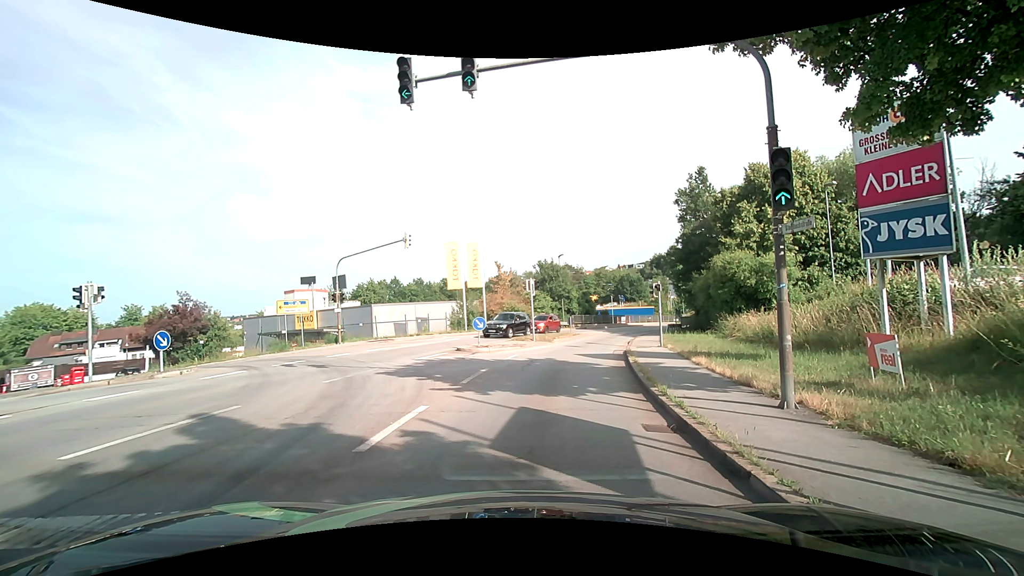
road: tertiary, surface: asphalt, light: Day
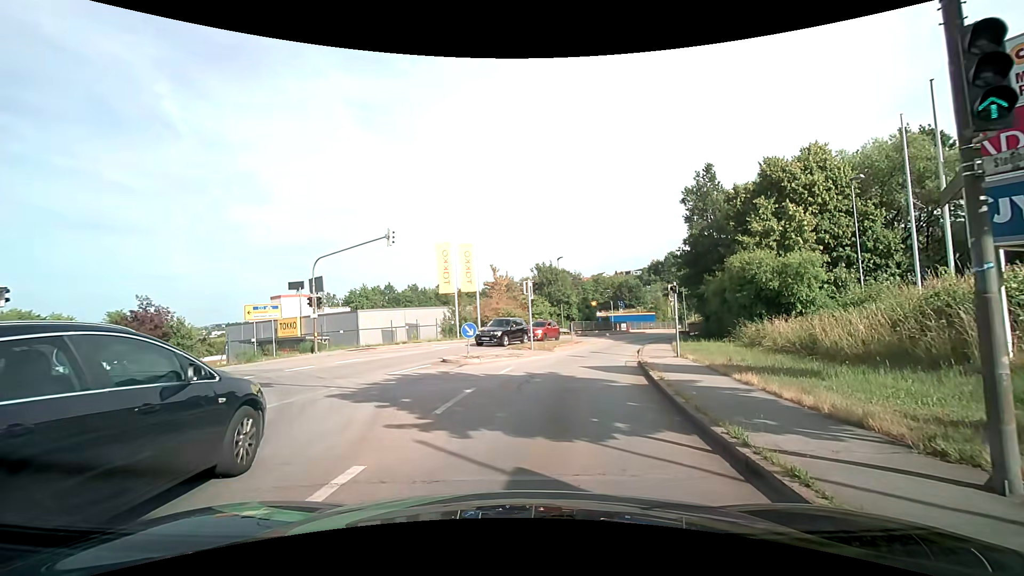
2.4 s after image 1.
(-0.1, +3.3) m; 0°
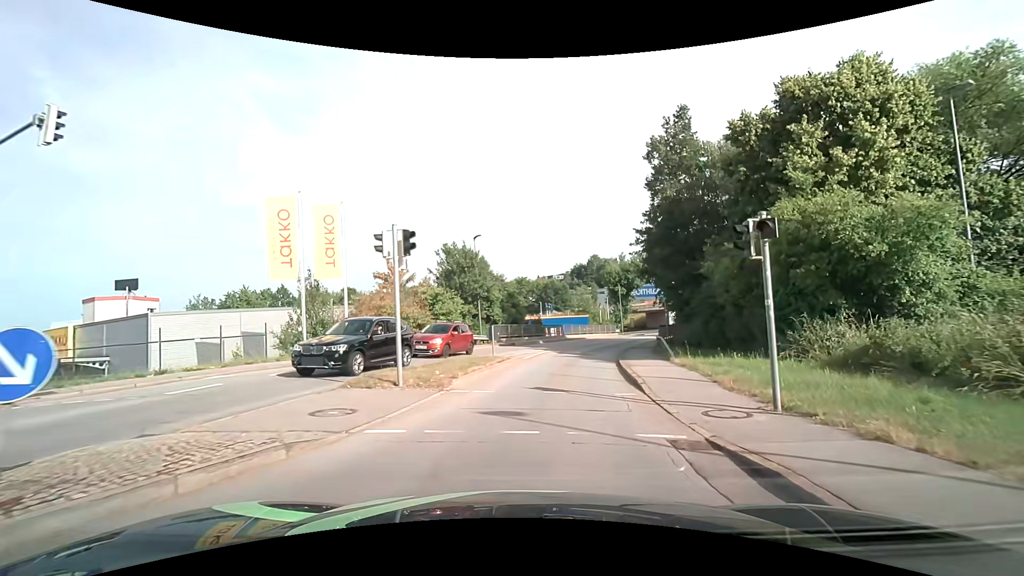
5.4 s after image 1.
(+0.7, +14.9) m; +7°
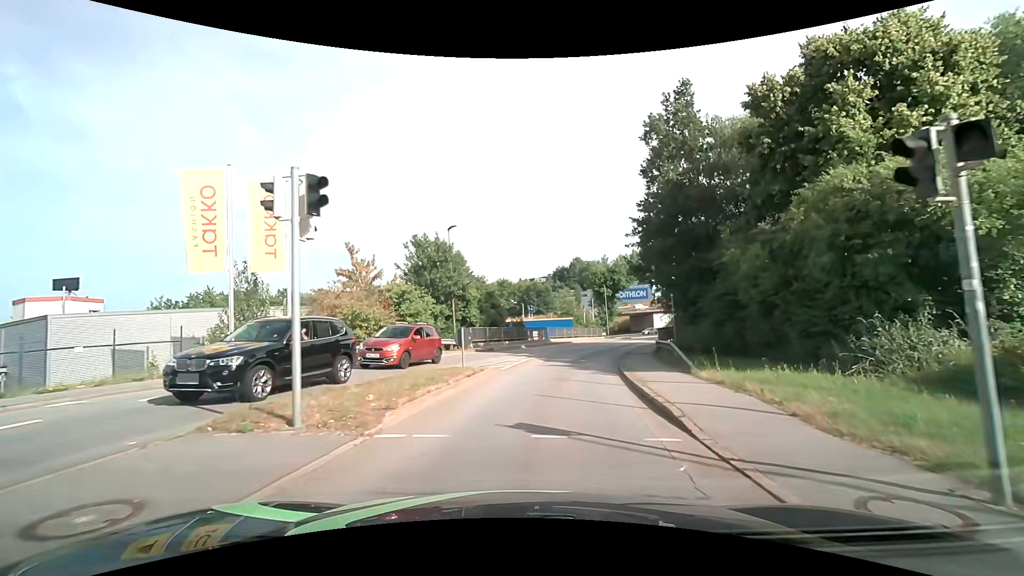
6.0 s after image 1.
(+0.1, +4.2) m; +1°
(+1, +10) (+2, +20) (+5, +30) (+8, +39) (+12, +48) (+16, +57) (+21, +66) (+24, +75) (+27, +85) (+29, +95) m
